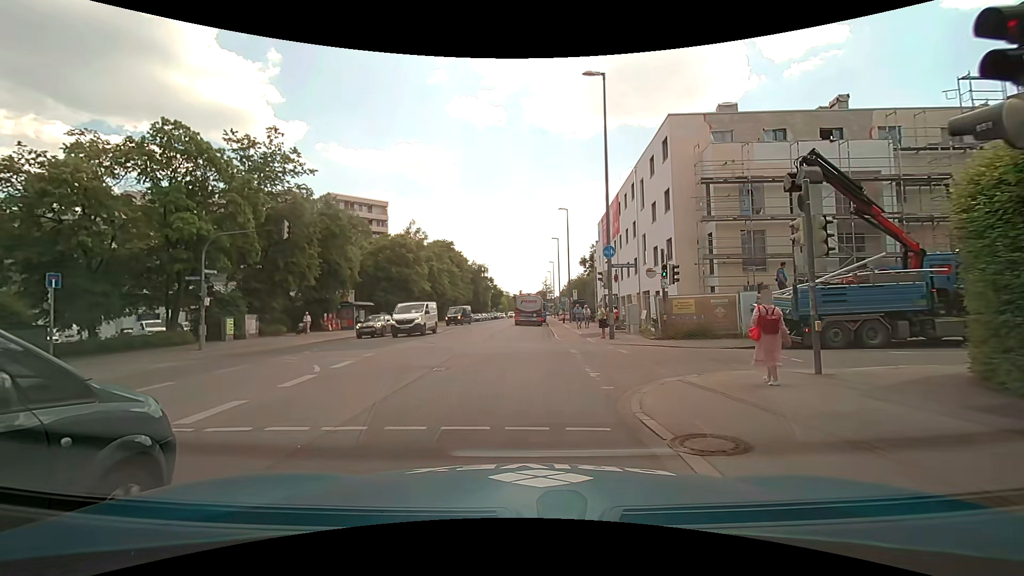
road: secondary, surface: asphalt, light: Day
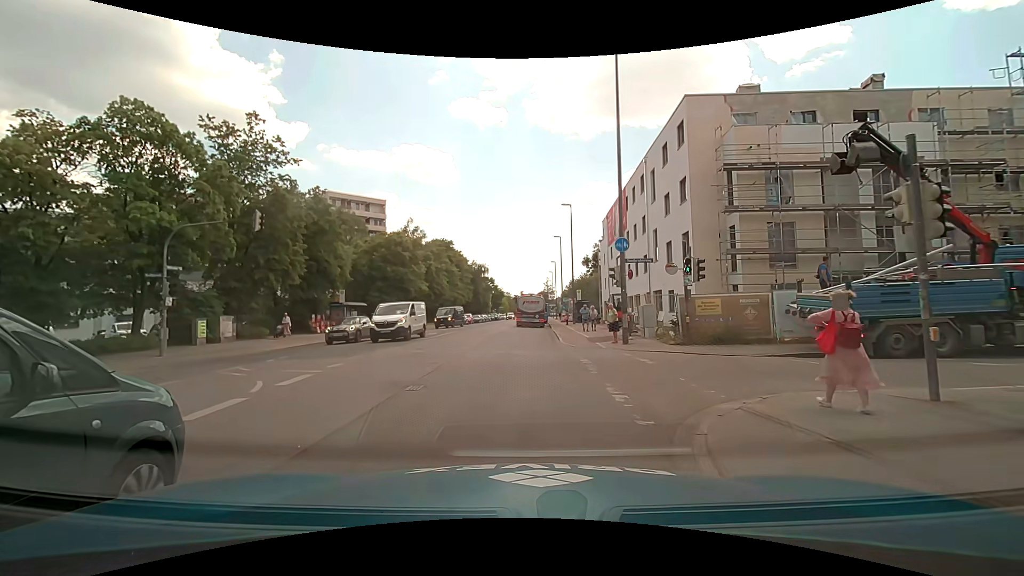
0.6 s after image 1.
(0.0, +3.0) m; -1°
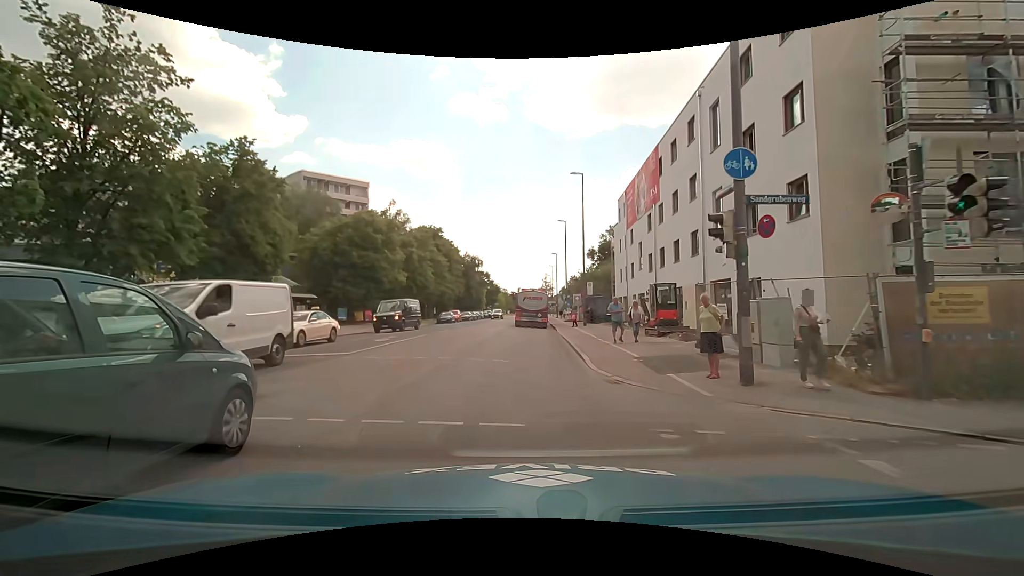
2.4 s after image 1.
(0.0, +11.4) m; 0°
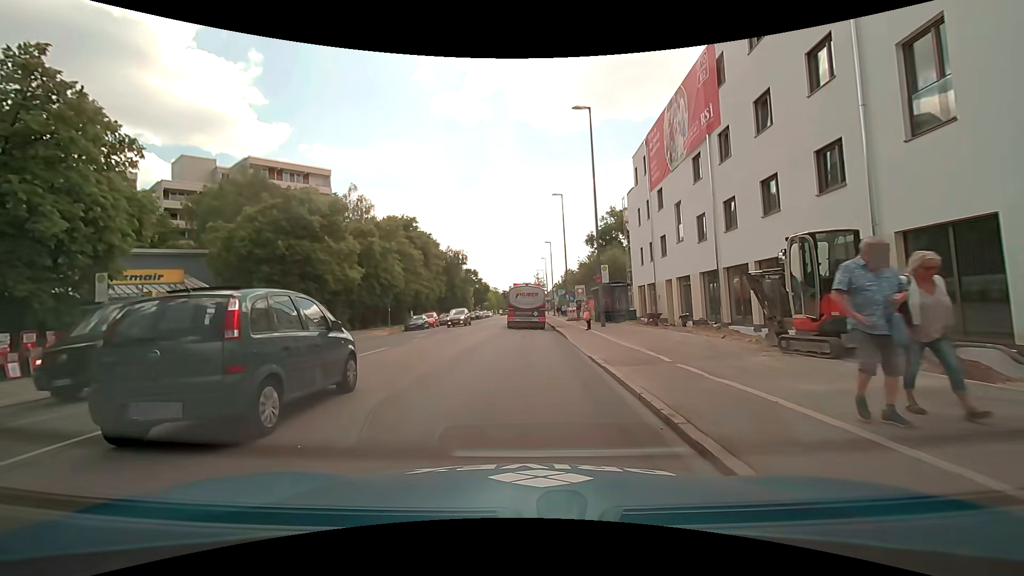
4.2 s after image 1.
(+0.3, +12.6) m; +3°
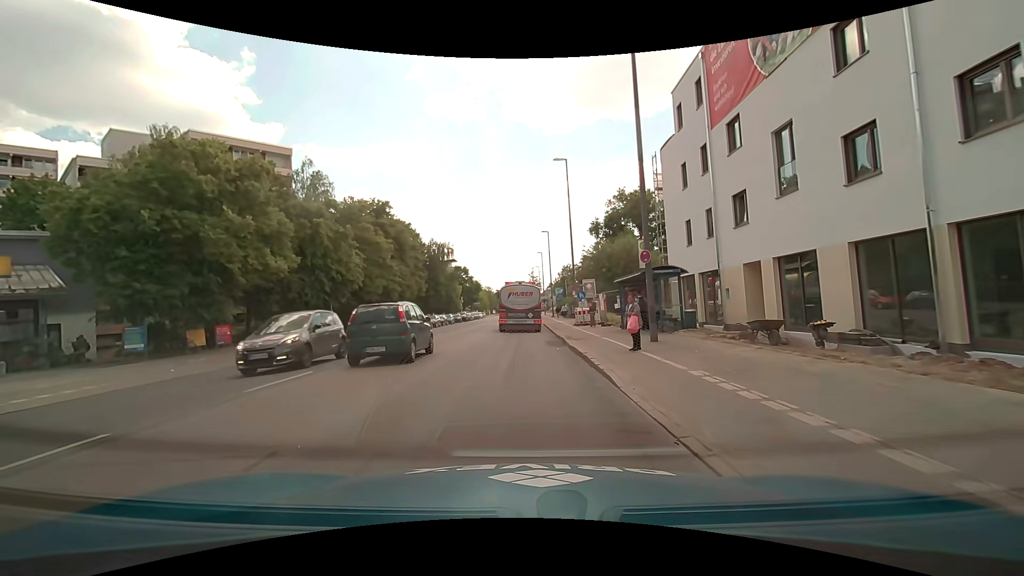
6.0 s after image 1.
(-0.1, +11.9) m; -1°
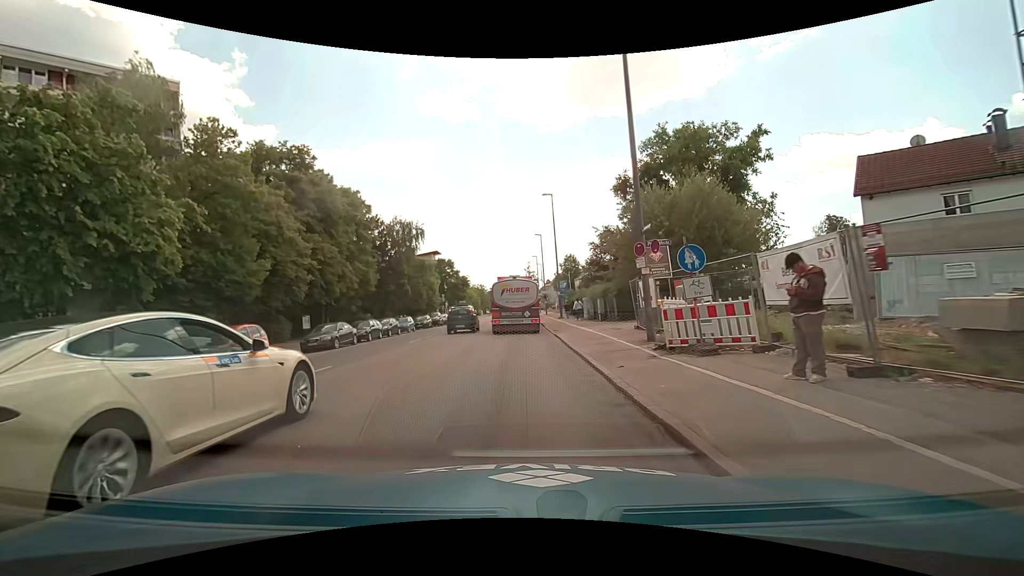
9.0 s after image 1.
(+0.3, +22.9) m; +2°
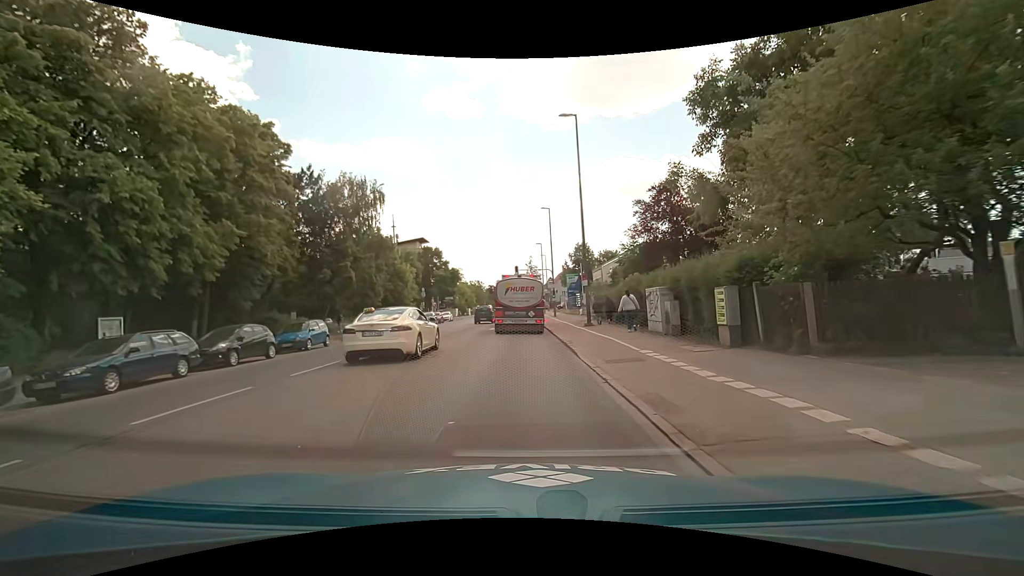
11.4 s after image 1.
(-0.3, +20.6) m; 0°
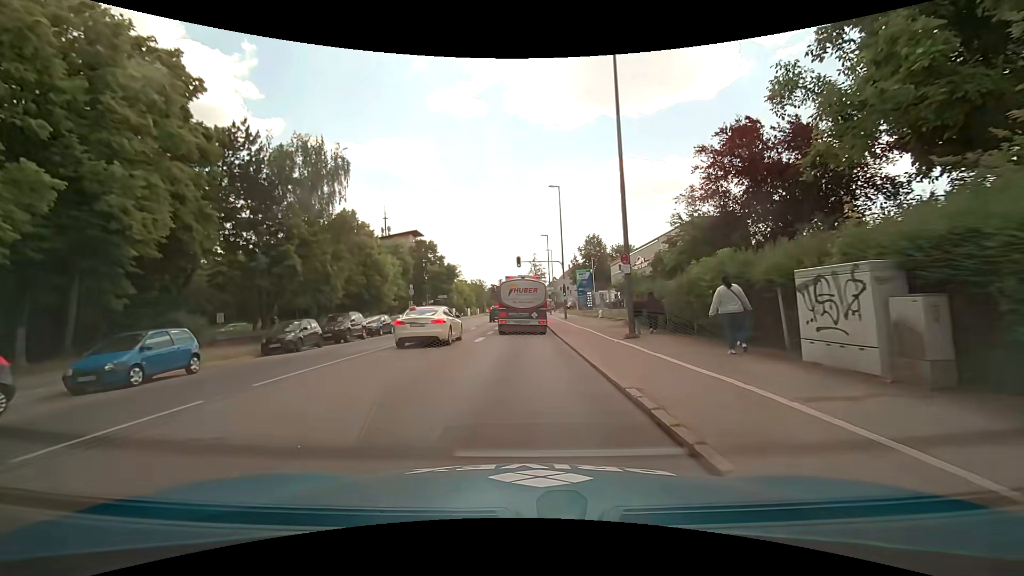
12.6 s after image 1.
(-0.1, +10.8) m; -1°
(0, +10) (0, +20) (0, +30) (0, +40) (0, +50) (0, +60) (0, +70) (0, +80) (0, +90) (0, +100) m
